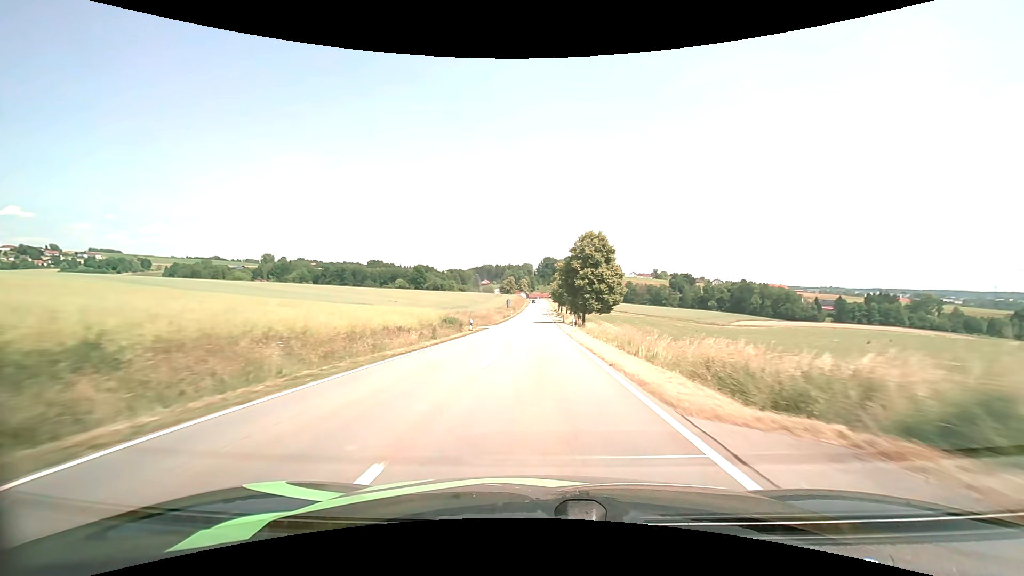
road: tertiary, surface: asphalt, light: Day
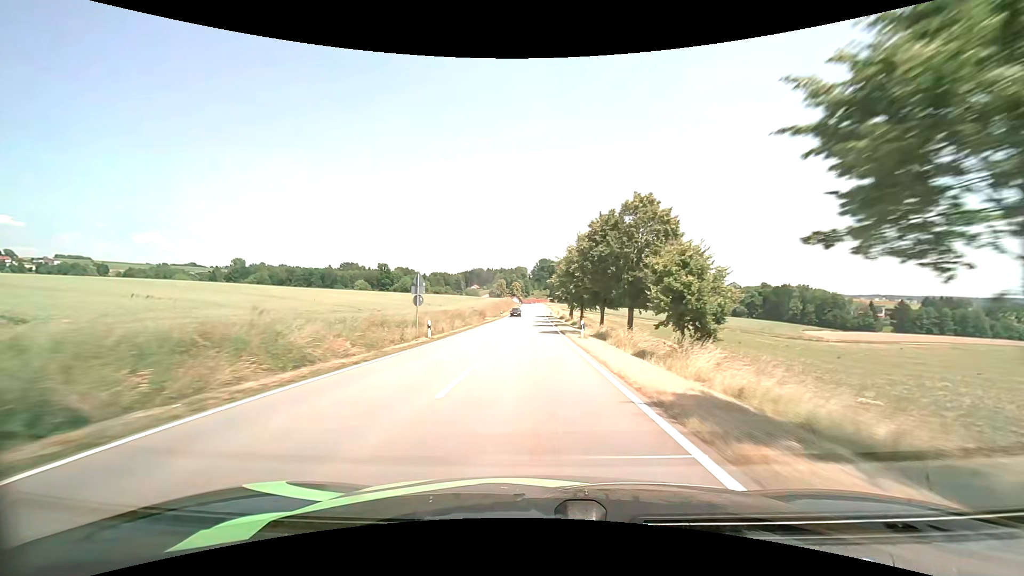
(+0.5, +66.6) m; +1°
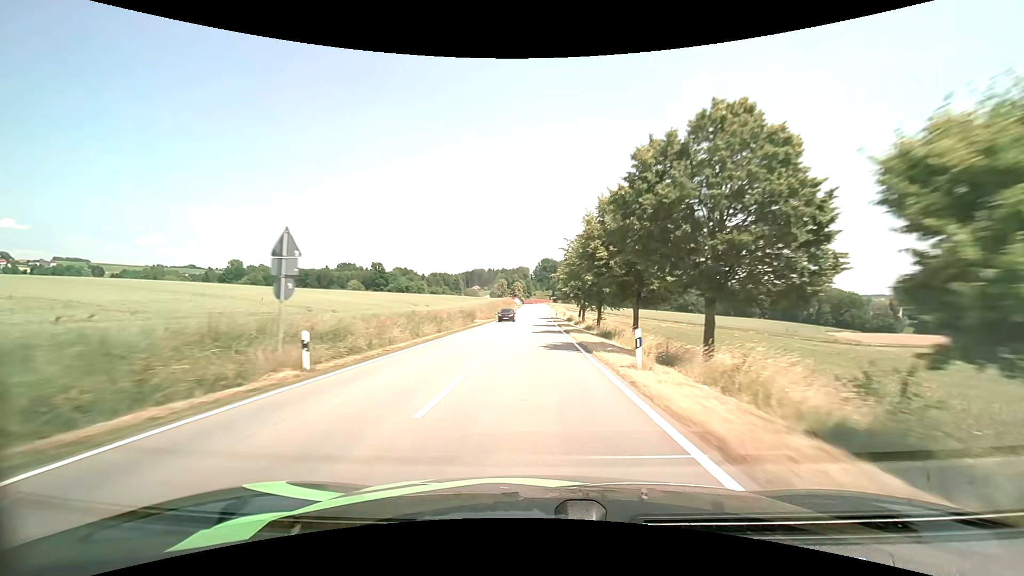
(-0.1, +13.8) m; 0°
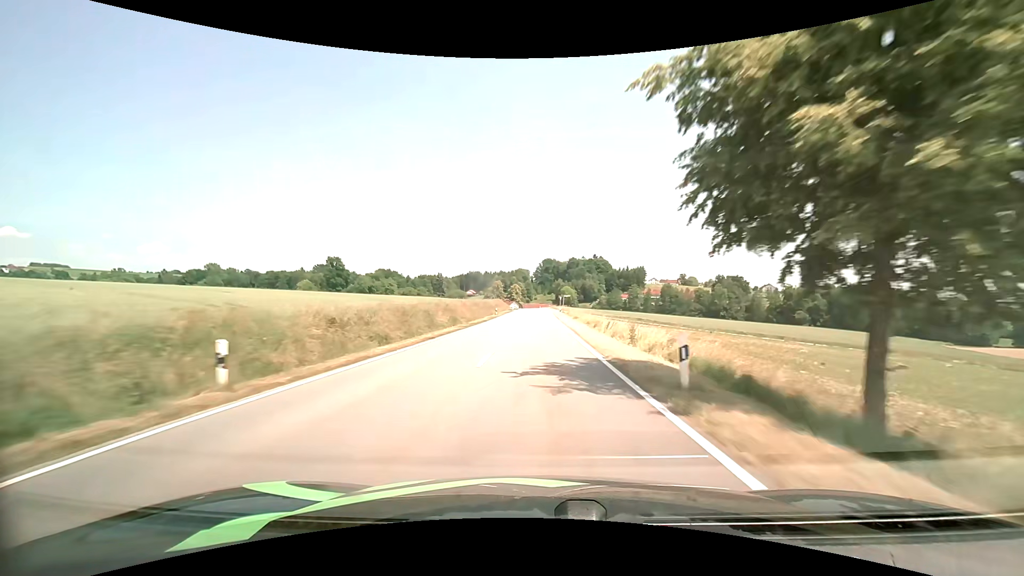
(-0.3, +56.2) m; -1°
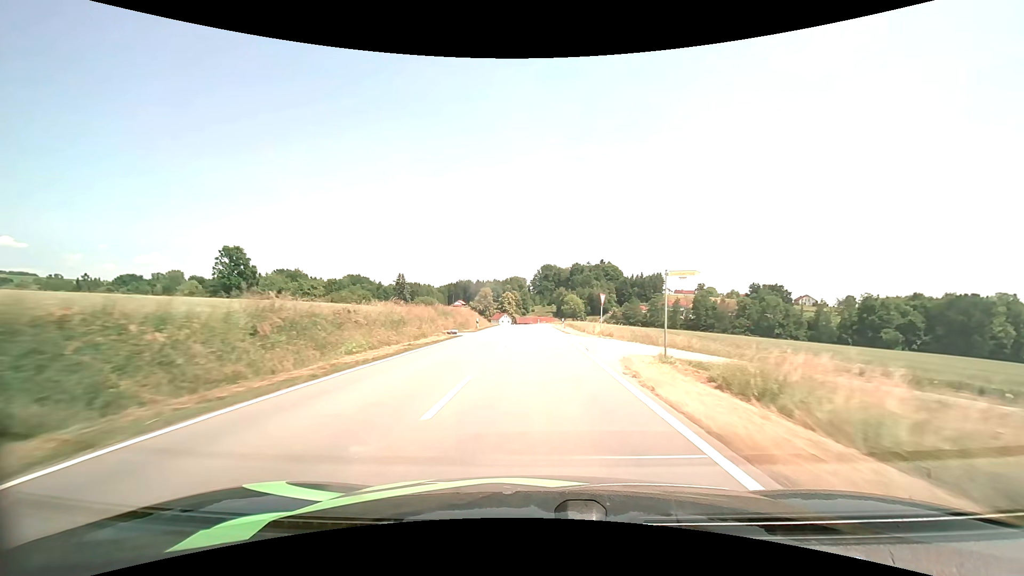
(+0.3, +66.9) m; 0°
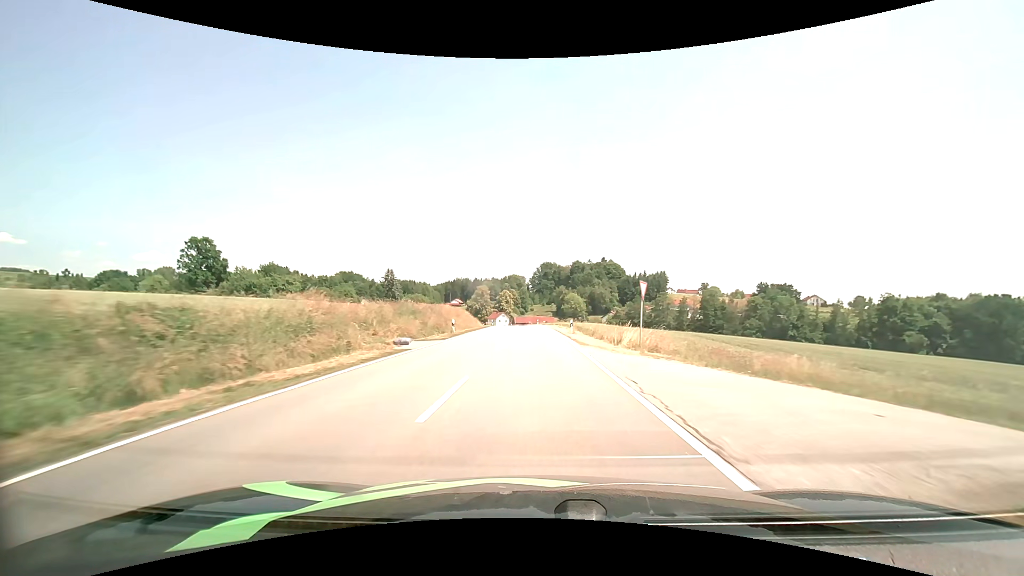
(0.0, +12.6) m; 0°
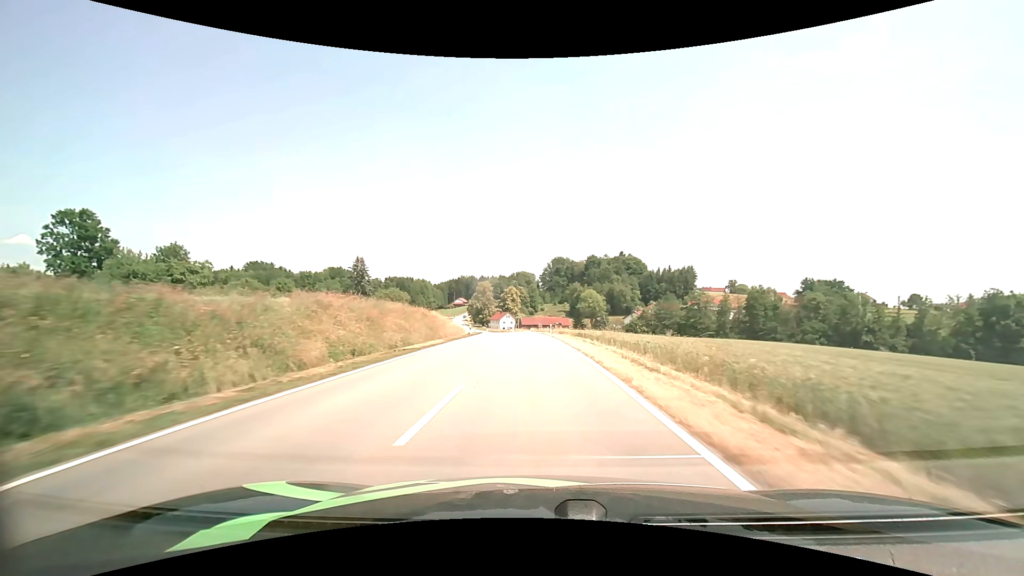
(-0.1, +37.6) m; -1°
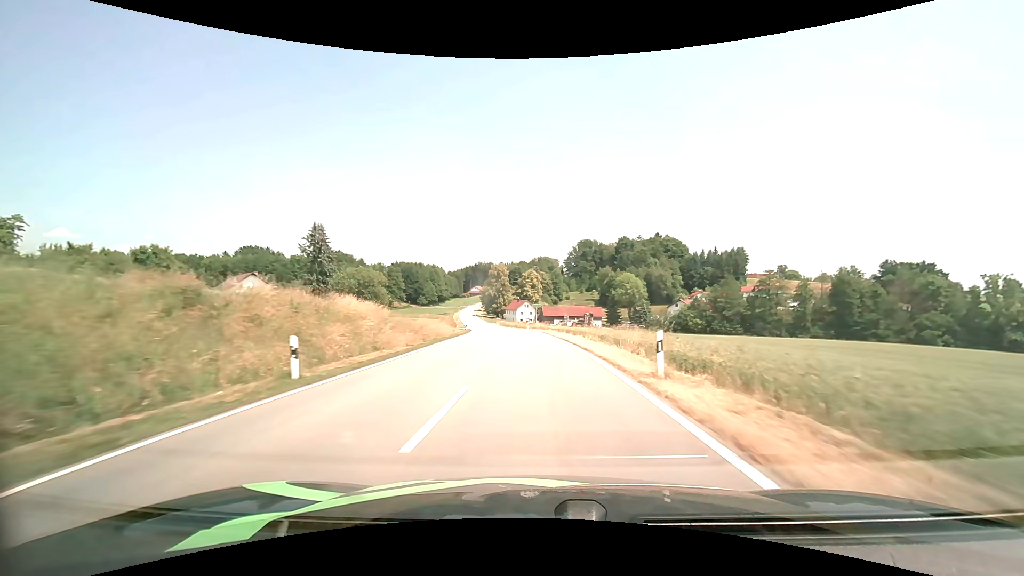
(-0.8, +37.7) m; -3°
(0, +10) (0, +20) (-1, +30) (-1, +40) (-2, +50) (-3, +60) (-5, +70) (-6, +80) (-7, +90) (-9, +99) m
